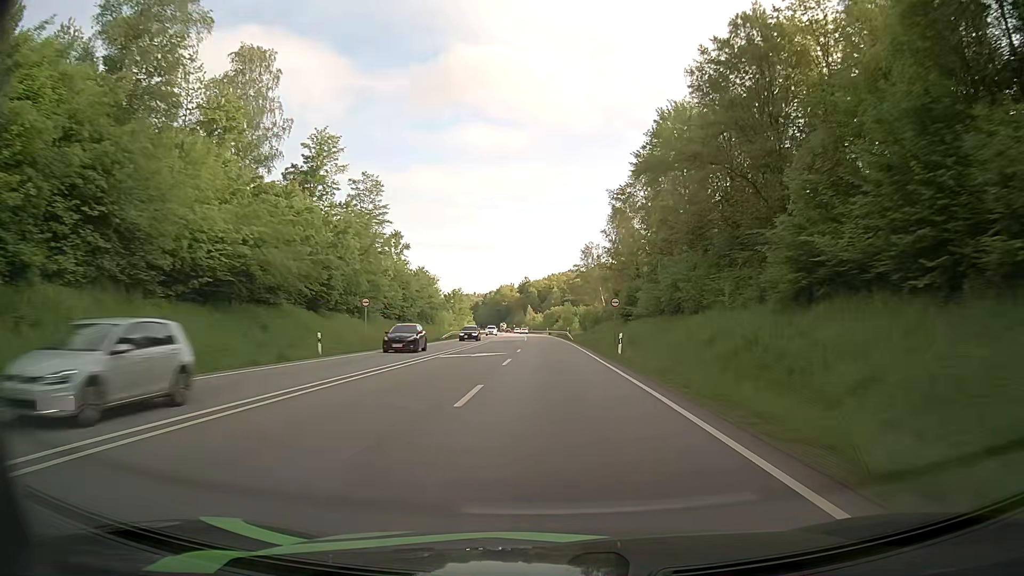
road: primary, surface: asphalt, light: Day
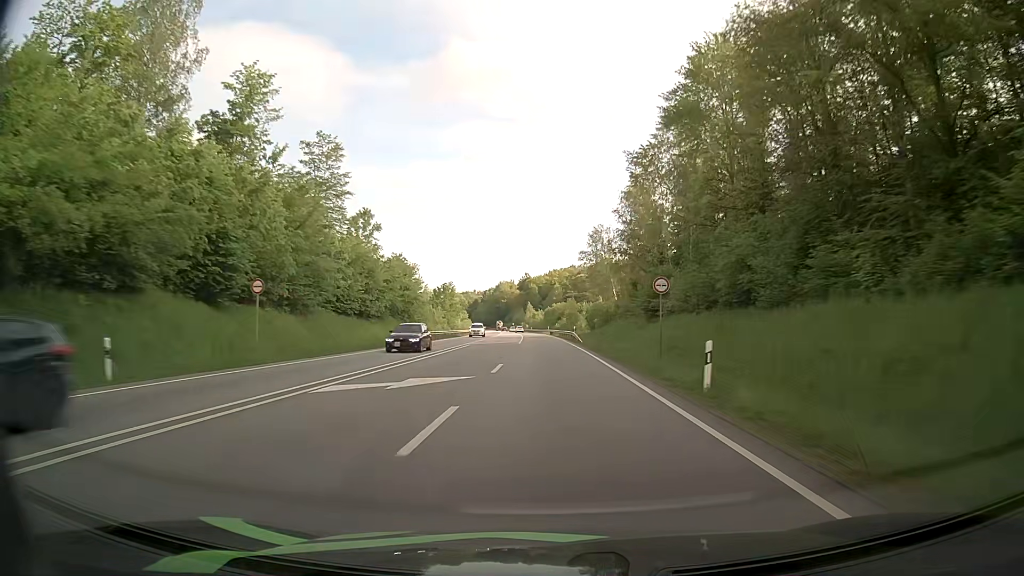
(0.0, +16.2) m; 0°
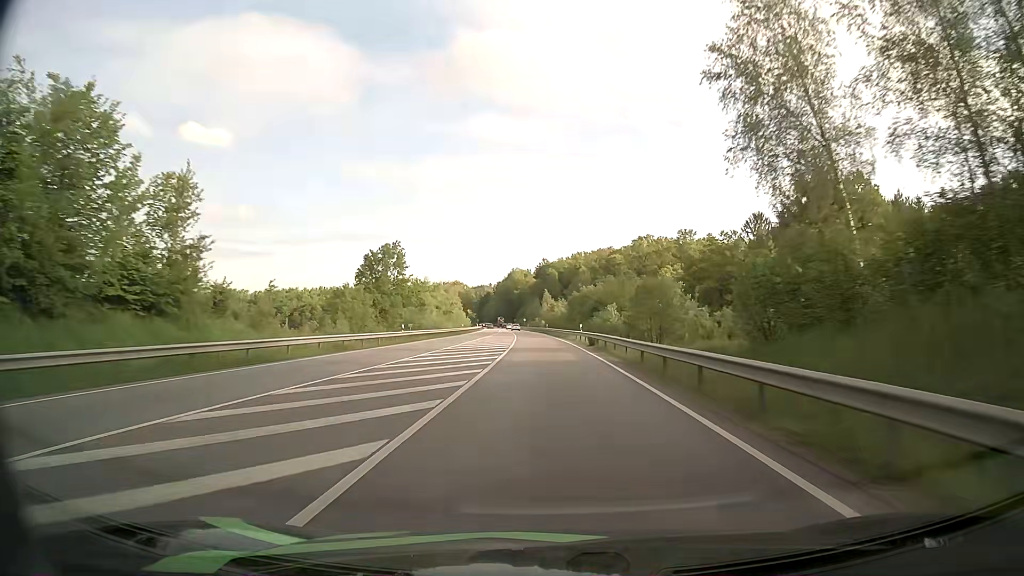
(-0.8, +64.3) m; -2°
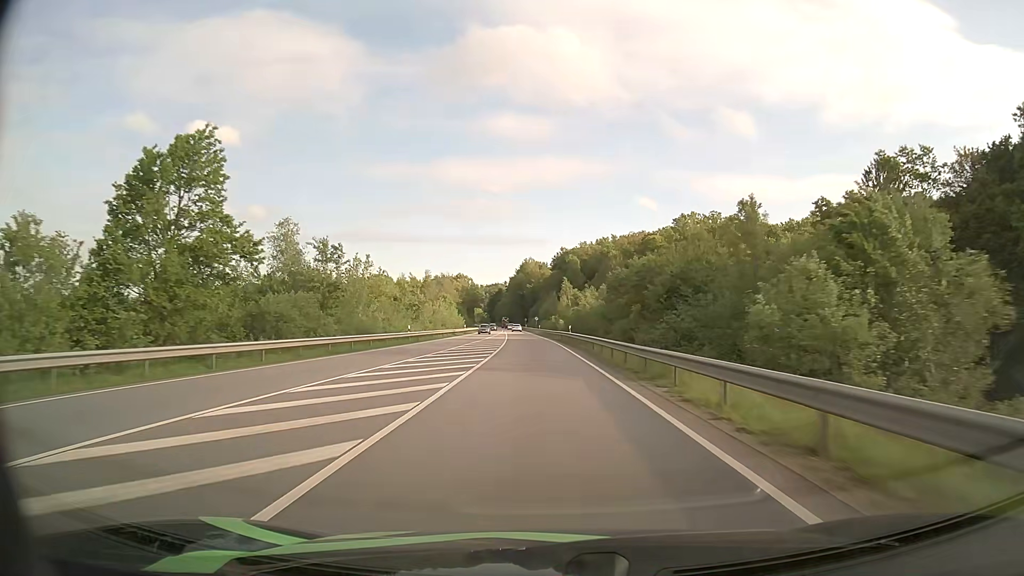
(-0.4, +47.2) m; -1°
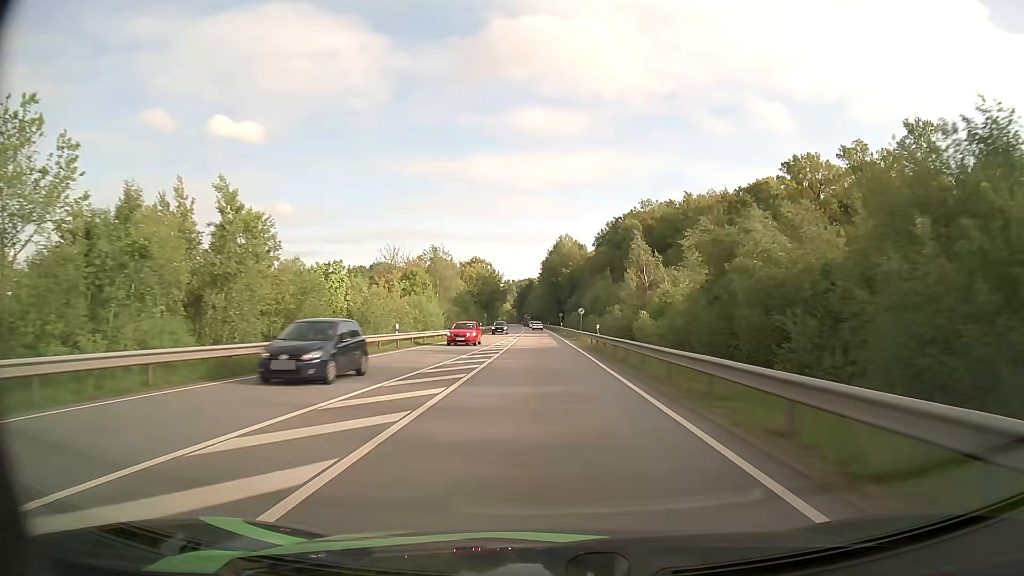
(-2.1, +63.0) m; -3°
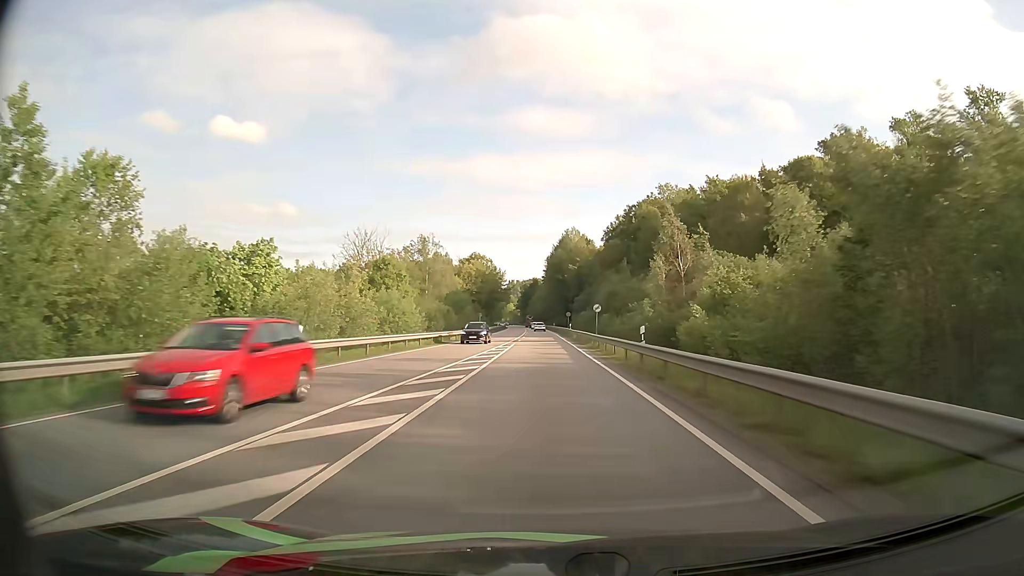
(-0.1, +15.6) m; 0°
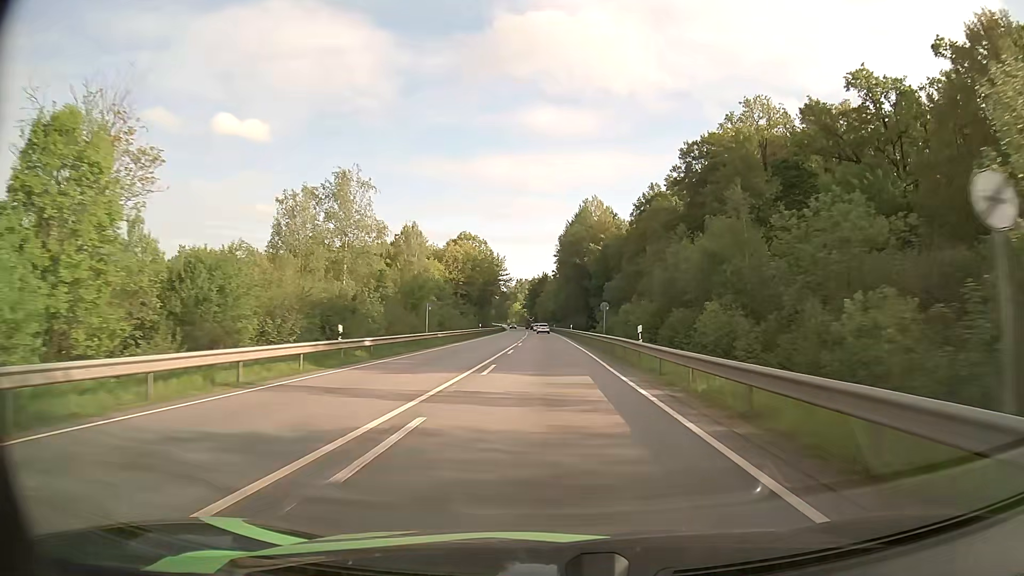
(-0.4, +46.8) m; -1°
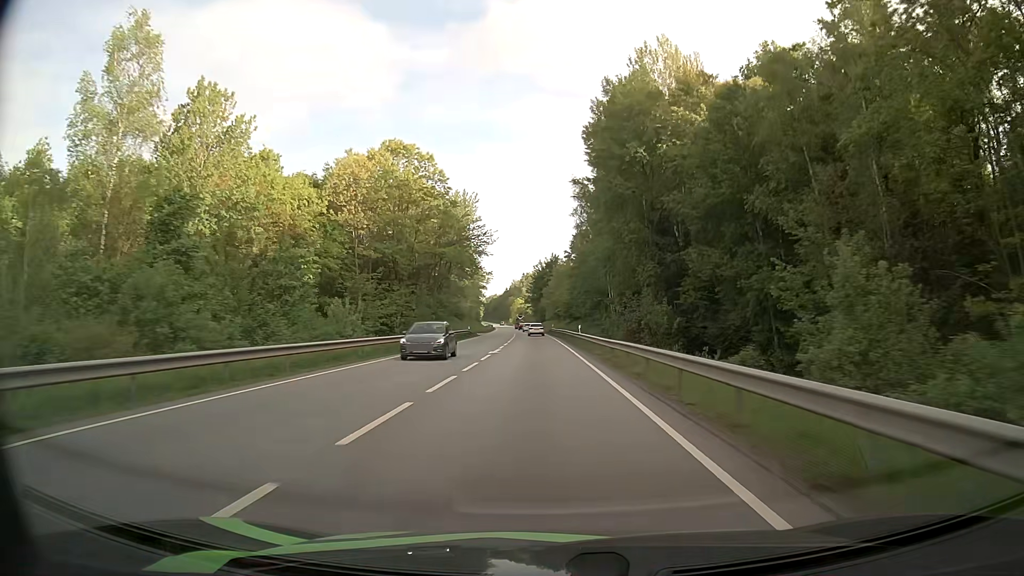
(-0.2, +76.9) m; -1°
(0, +10) (0, +20) (0, +30) (0, +40) (-1, +50) (-1, +60) (-1, +70) (-2, +80) (-2, +90) (-3, +100) m
